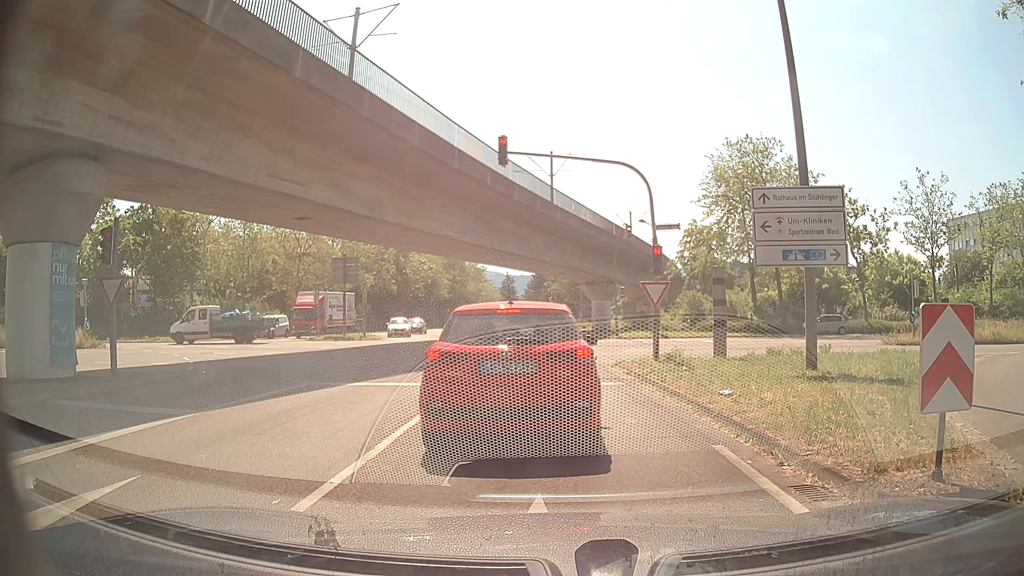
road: tertiary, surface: asphalt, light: Day
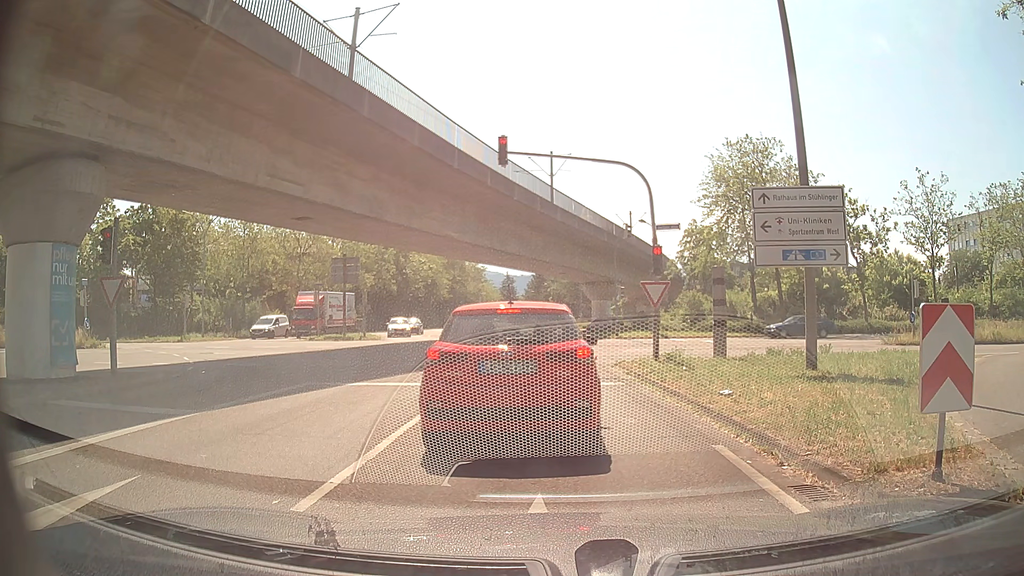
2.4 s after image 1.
(0.0, 0.0) m; 0°
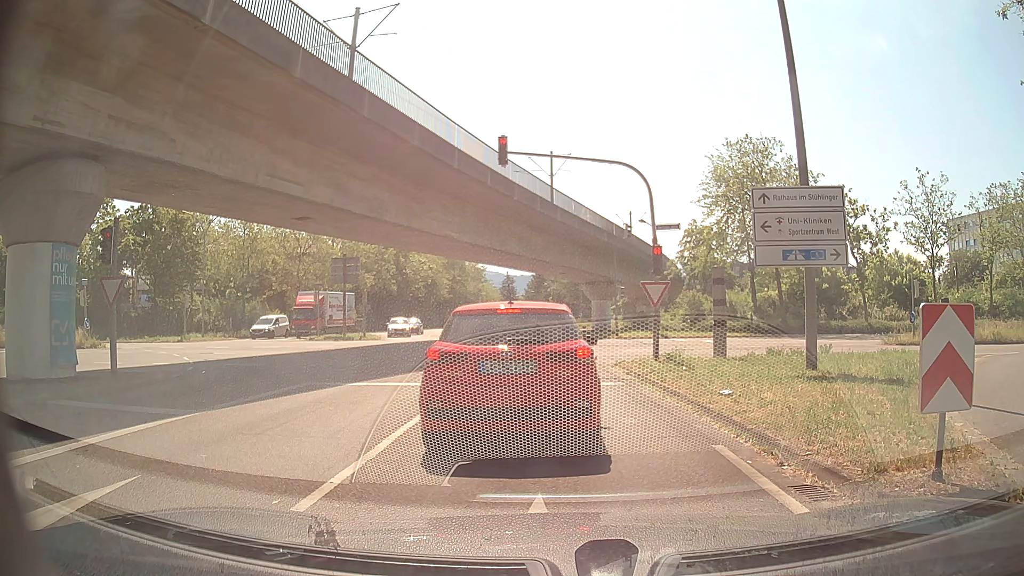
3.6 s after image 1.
(0.0, 0.0) m; 0°
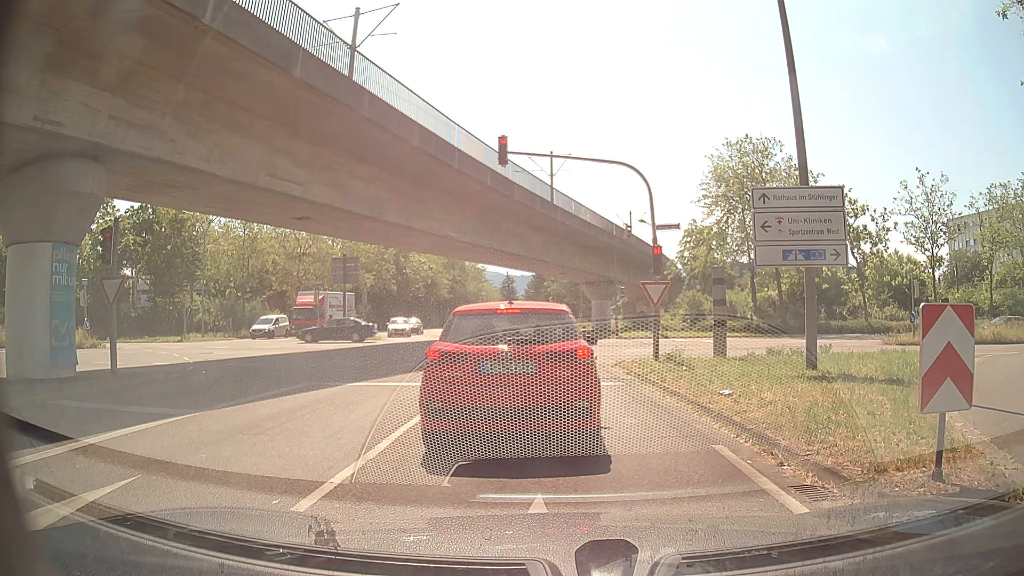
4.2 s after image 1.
(0.0, 0.0) m; 0°
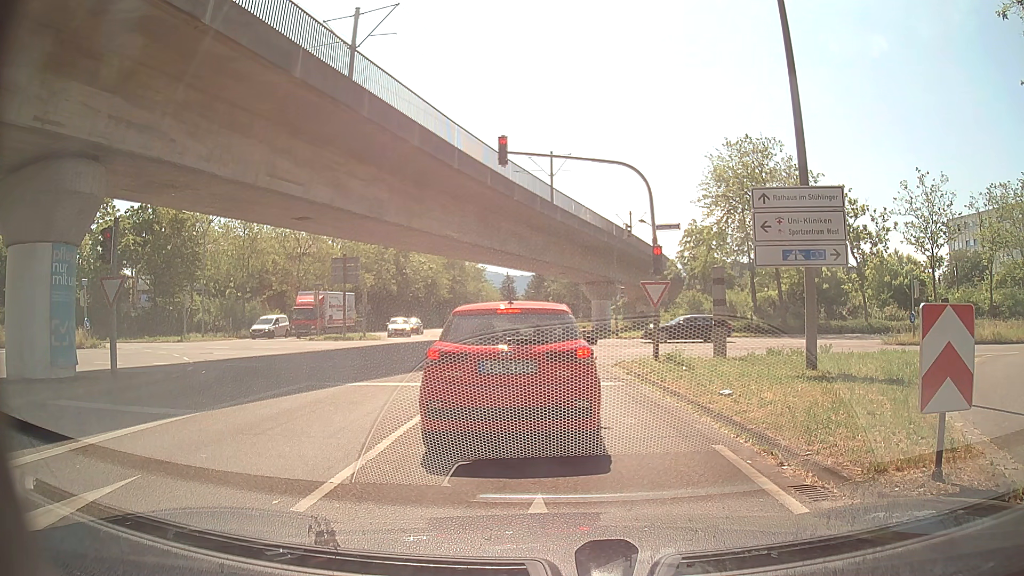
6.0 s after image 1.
(0.0, 0.0) m; 0°
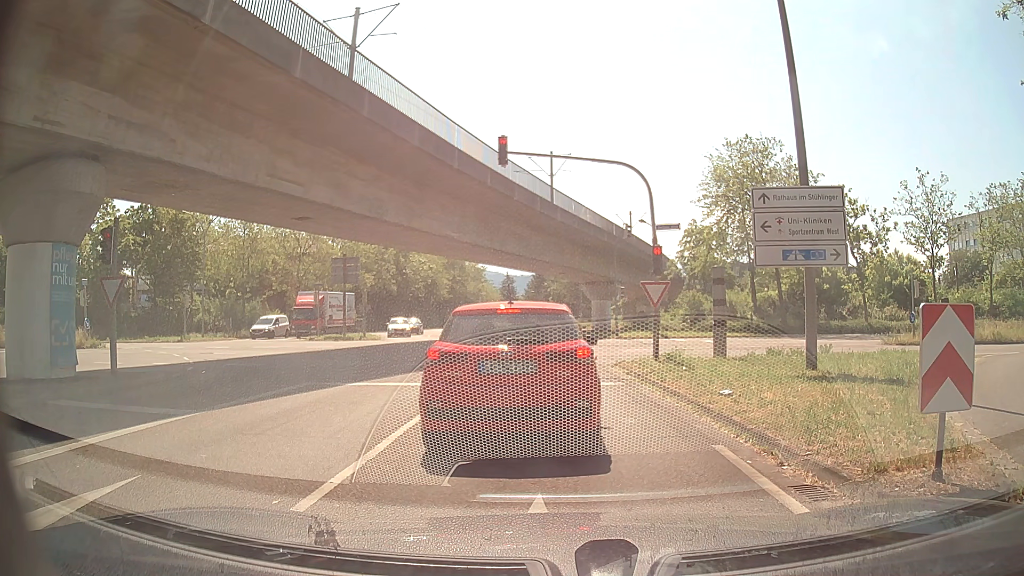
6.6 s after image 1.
(0.0, 0.0) m; 0°
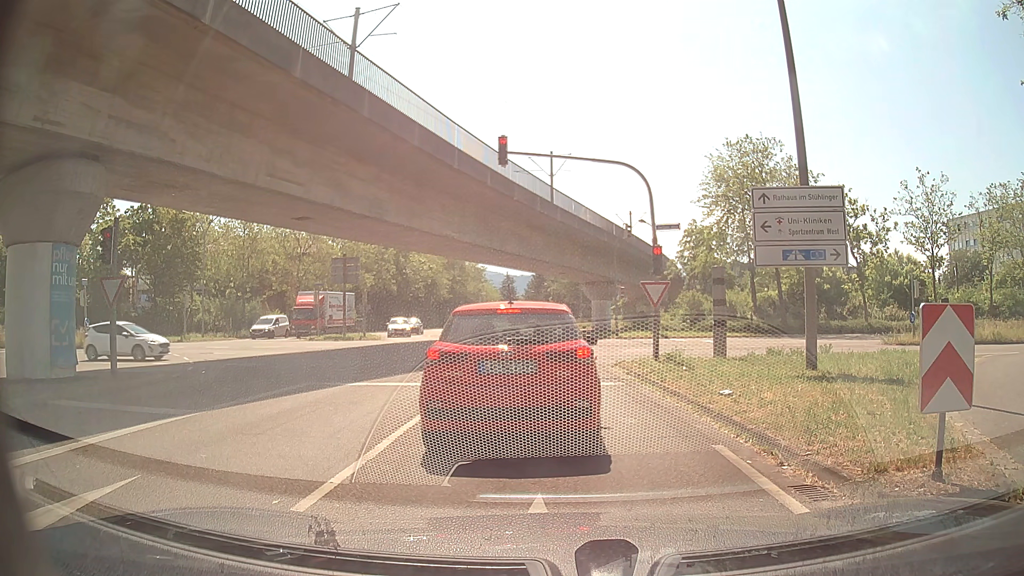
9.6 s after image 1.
(0.0, 0.0) m; 0°
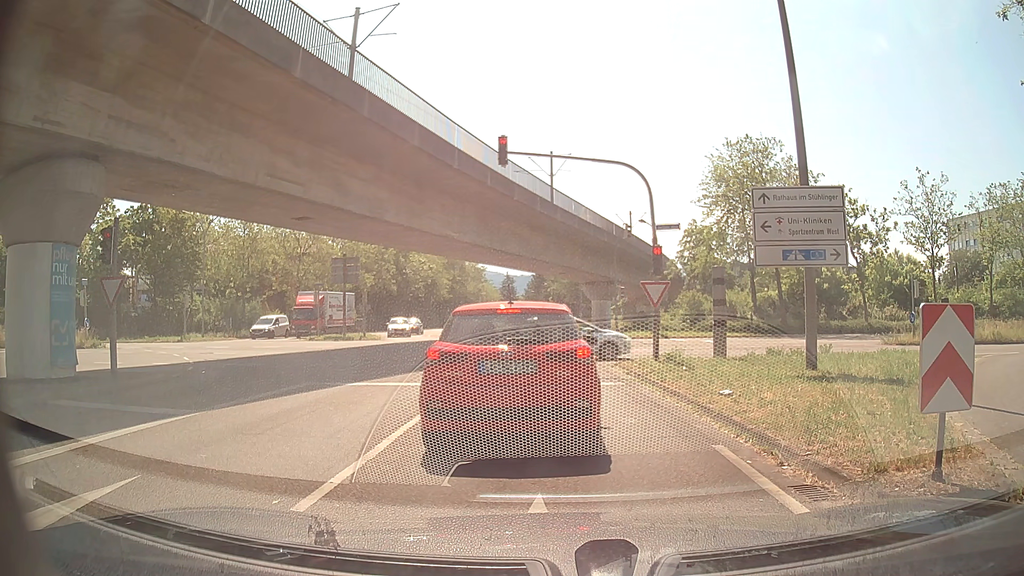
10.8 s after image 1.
(0.0, 0.0) m; 0°
